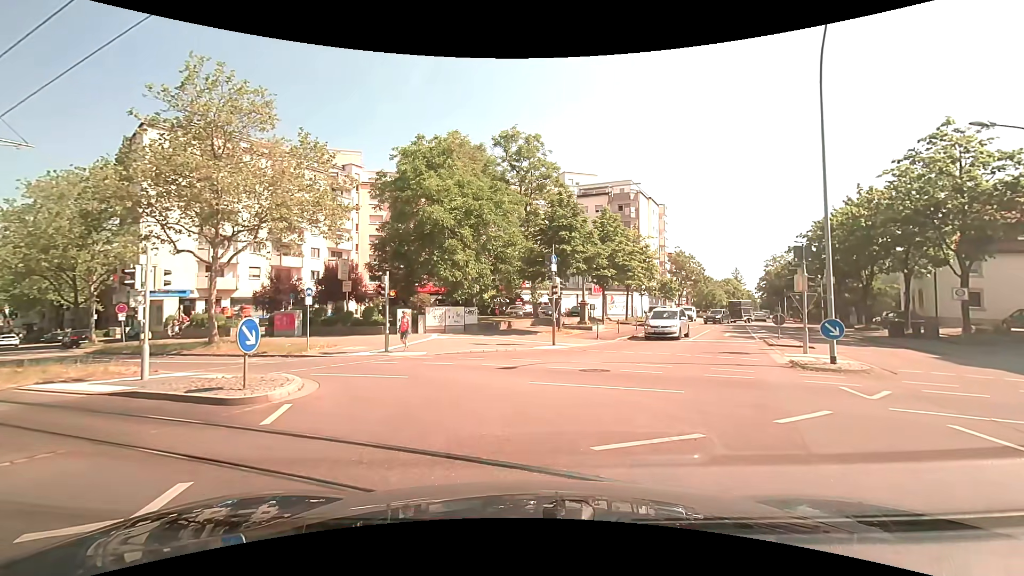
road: residential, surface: asphalt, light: Day
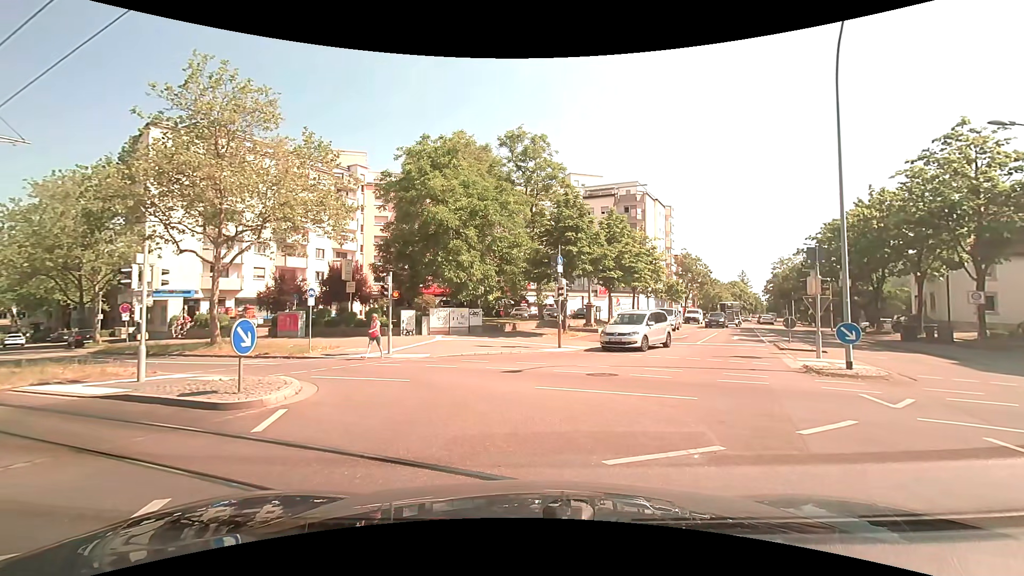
(0.0, +0.4) m; 0°
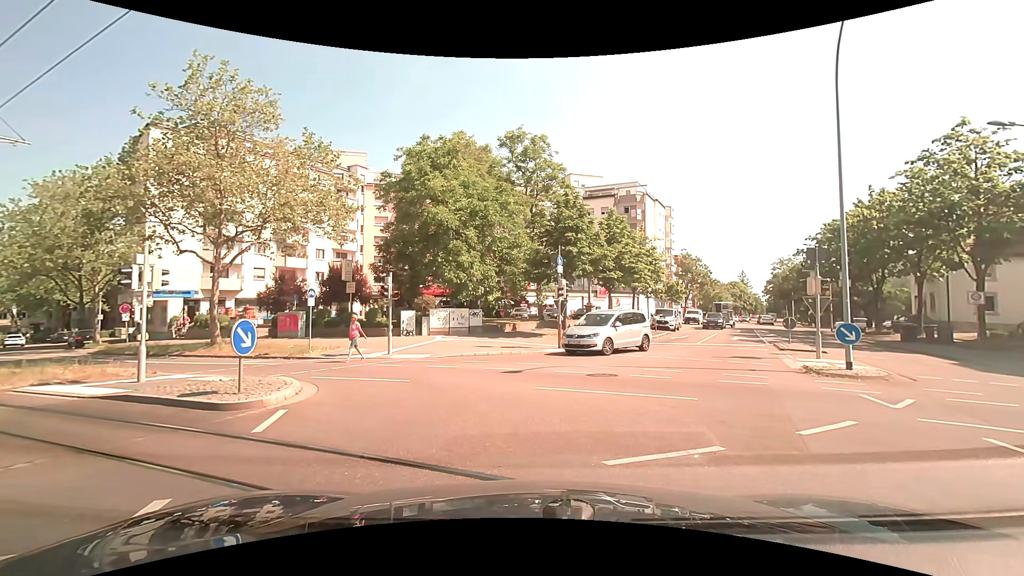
(0.0, 0.0) m; 0°
